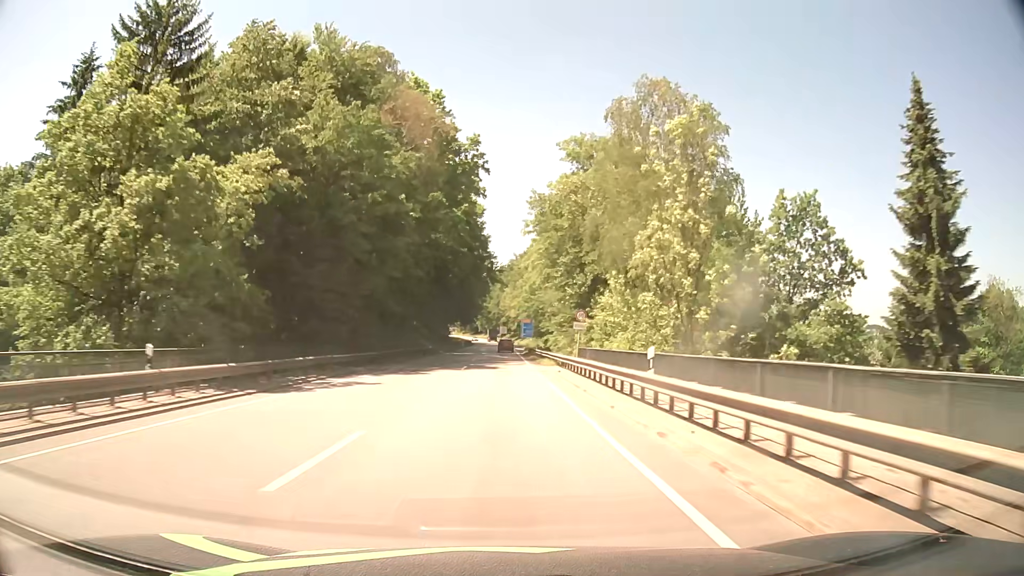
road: primary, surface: asphalt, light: Day
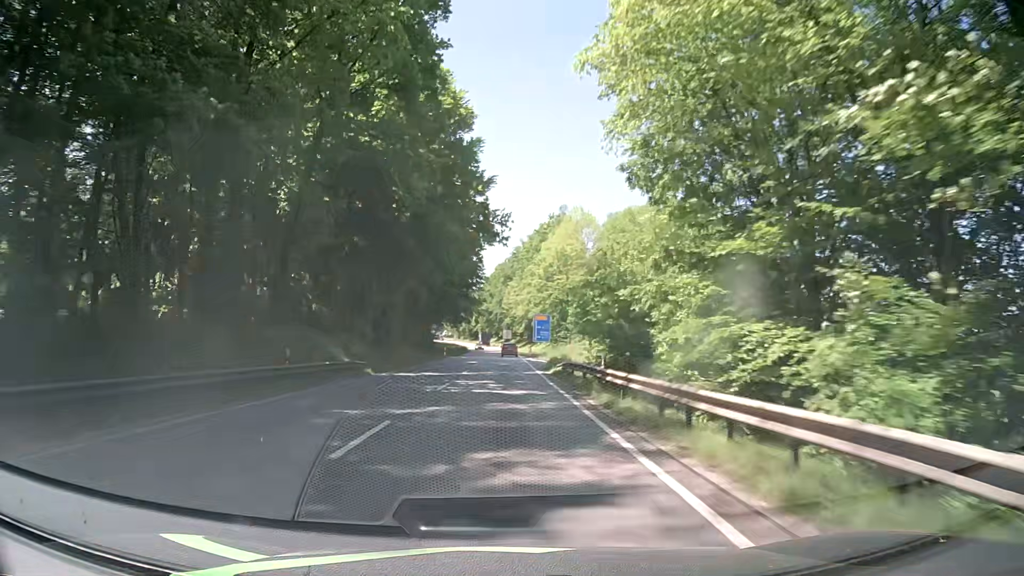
(-0.1, +37.4) m; 0°
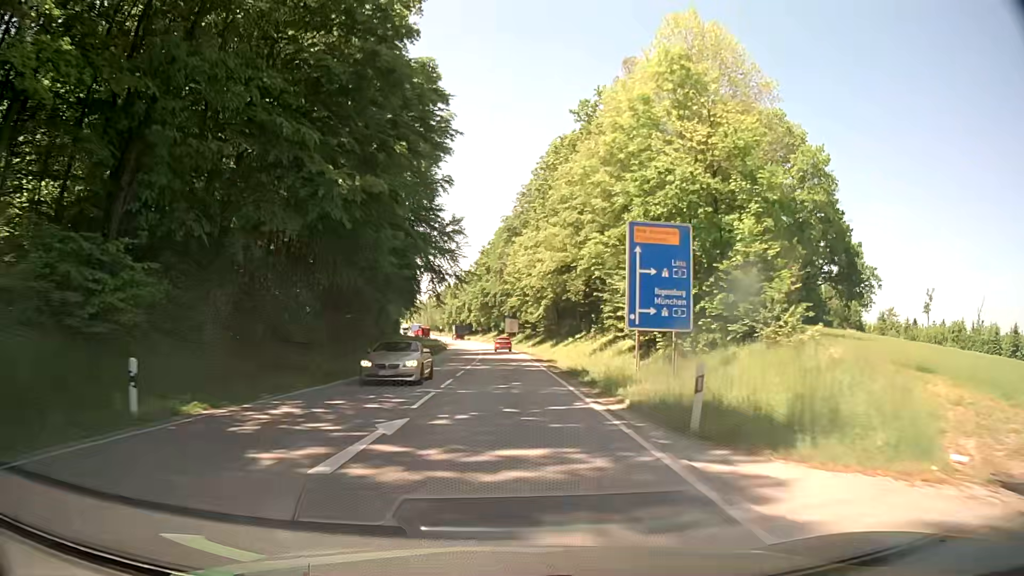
(-0.2, +60.4) m; 0°
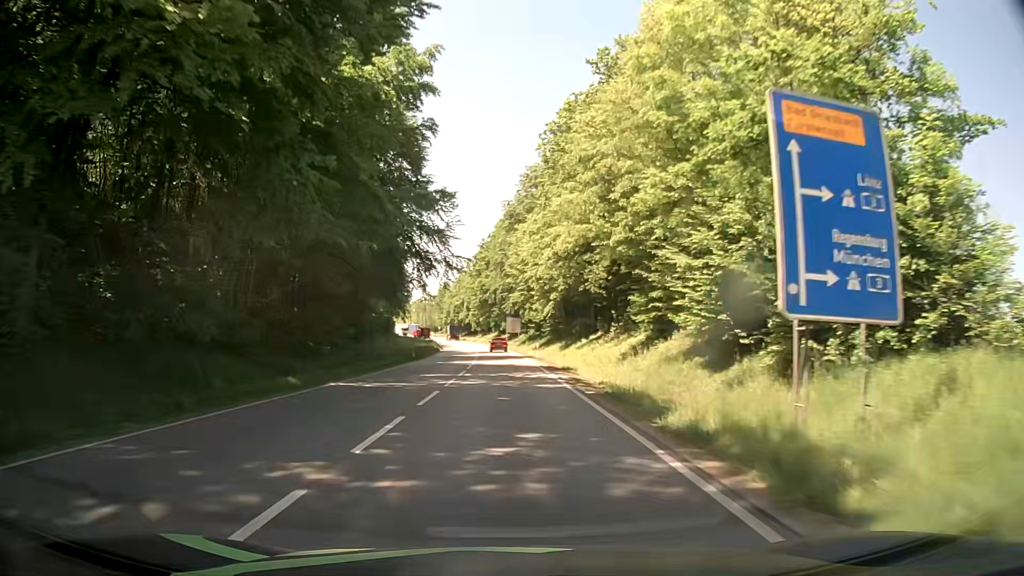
(0.0, +11.3) m; 0°
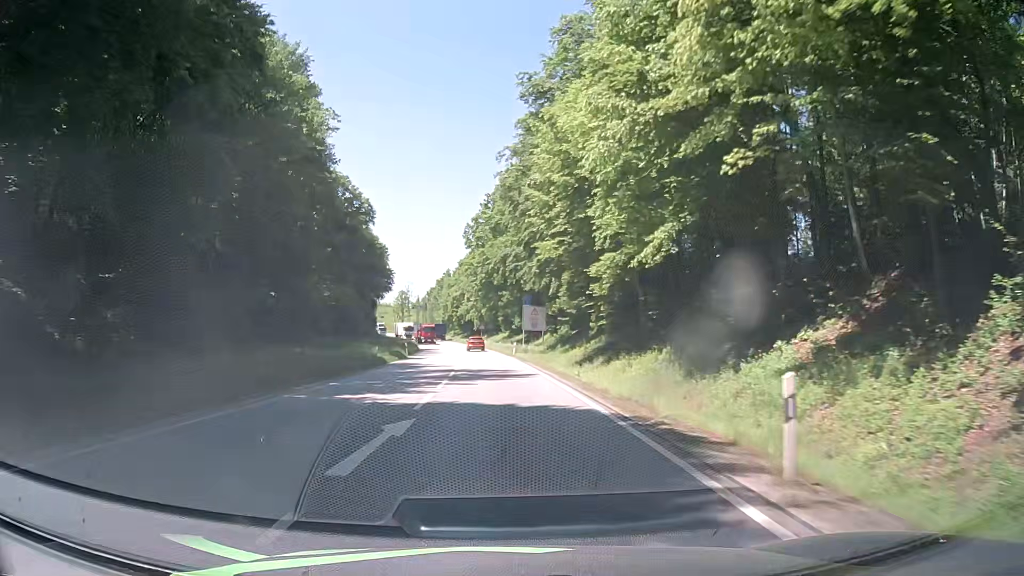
(-0.4, +42.4) m; -1°
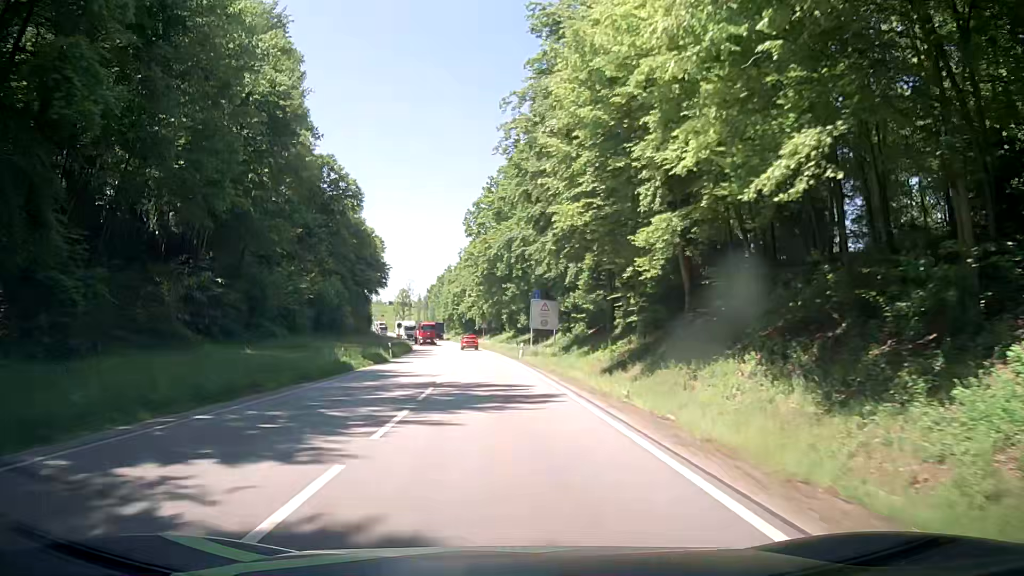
(0.0, +9.9) m; -1°
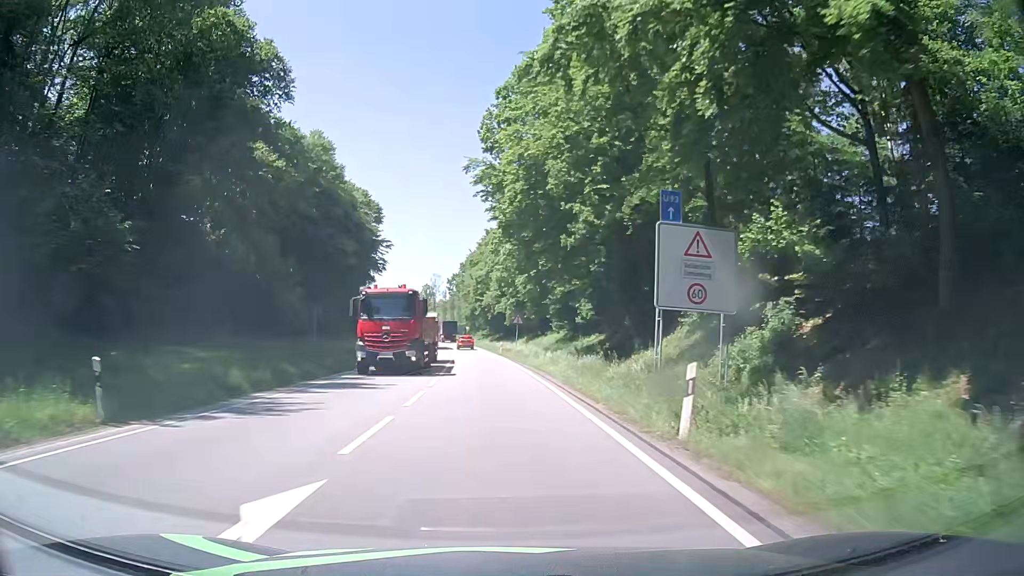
(-0.4, +37.0) m; -2°
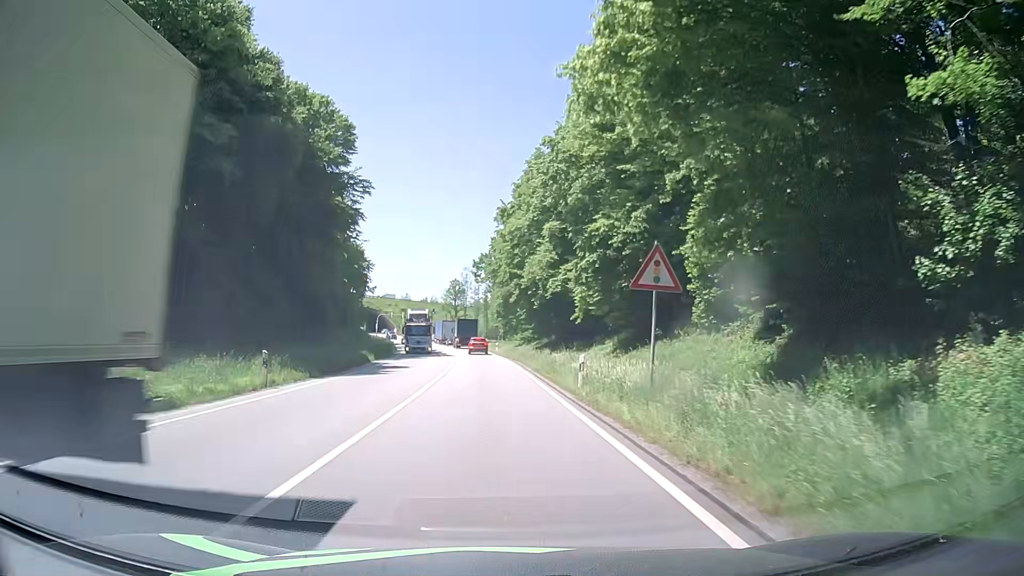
(-1.5, +40.7) m; -4°
